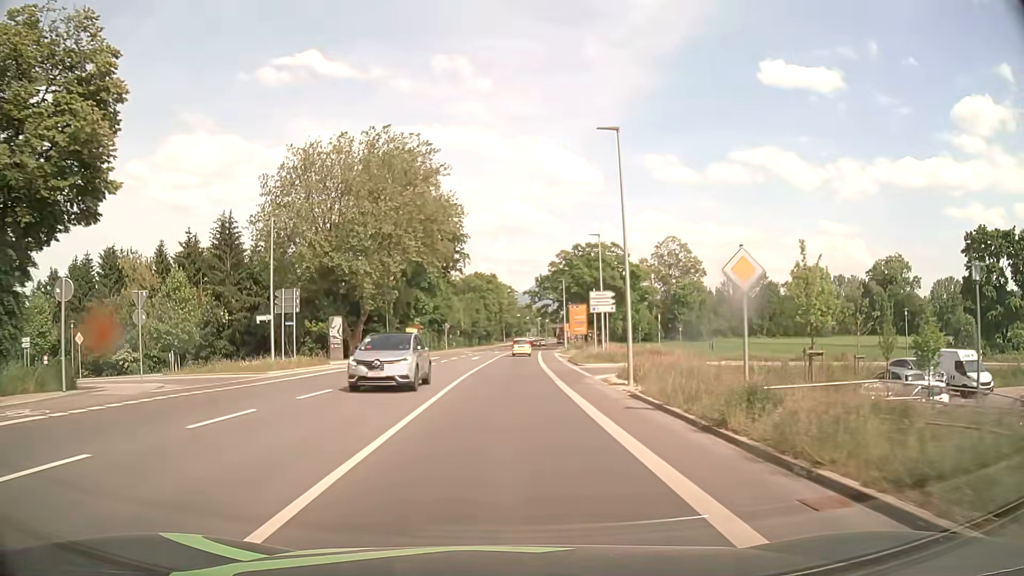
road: secondary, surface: asphalt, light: Day
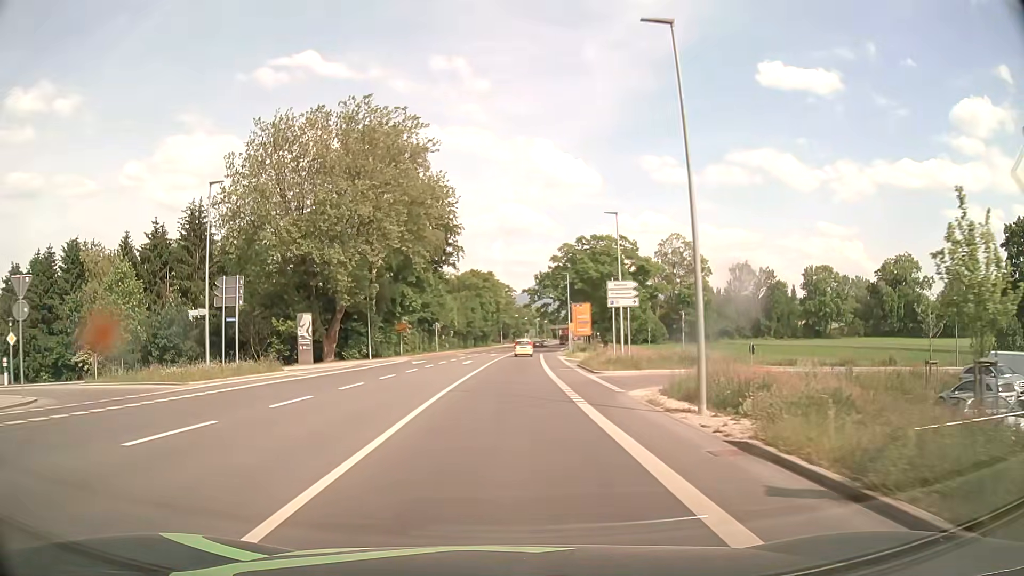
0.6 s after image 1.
(0.0, +7.9) m; 0°
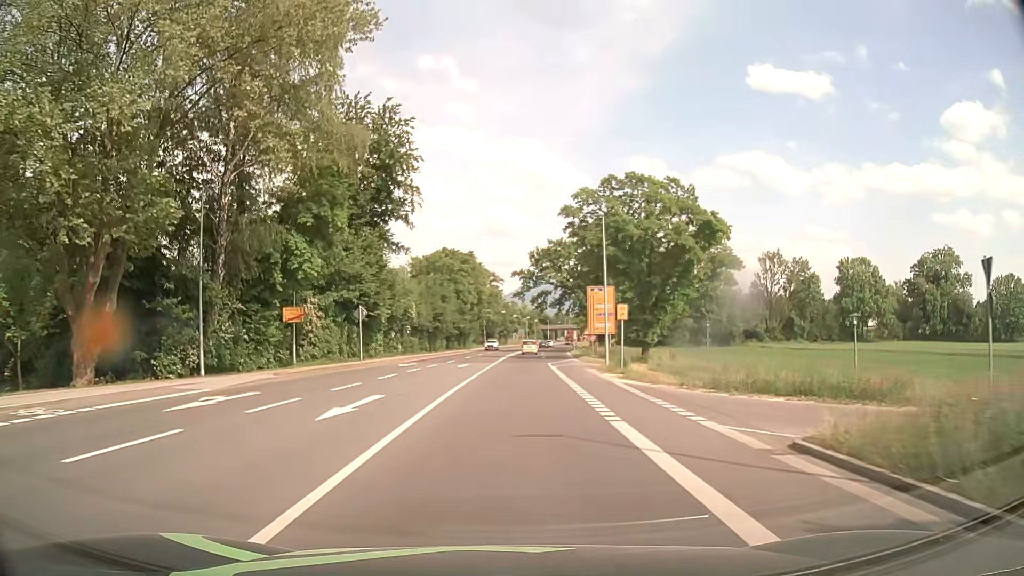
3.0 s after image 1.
(+0.1, +31.6) m; +1°
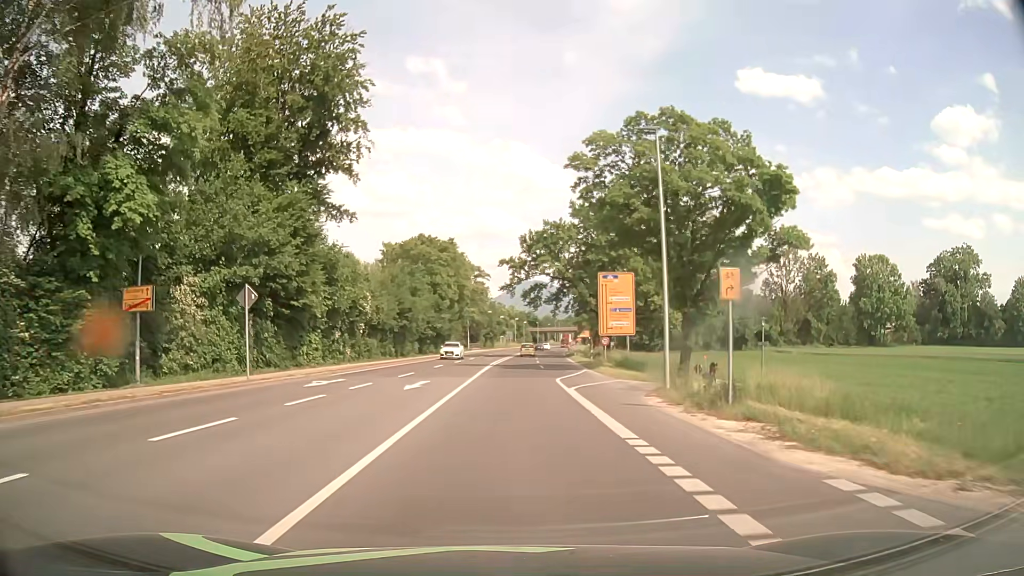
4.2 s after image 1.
(+0.2, +15.8) m; +1°
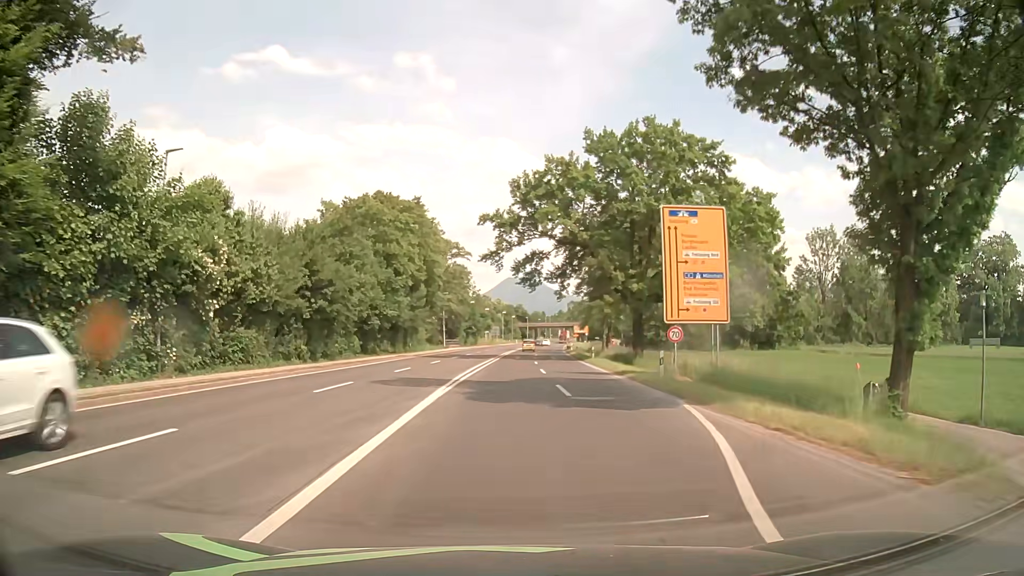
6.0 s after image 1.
(+0.4, +23.7) m; +2°
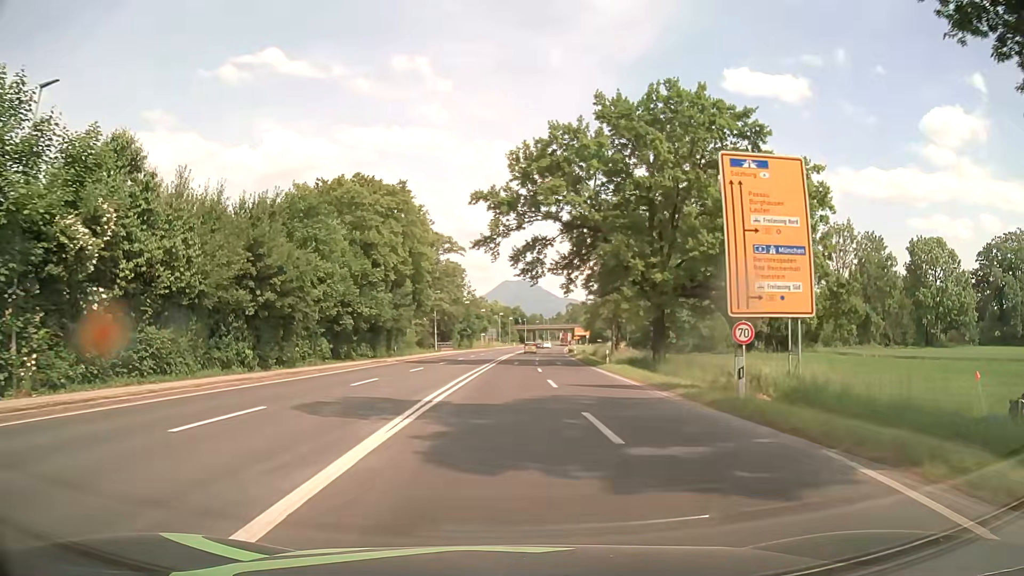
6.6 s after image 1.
(0.0, +7.9) m; 0°
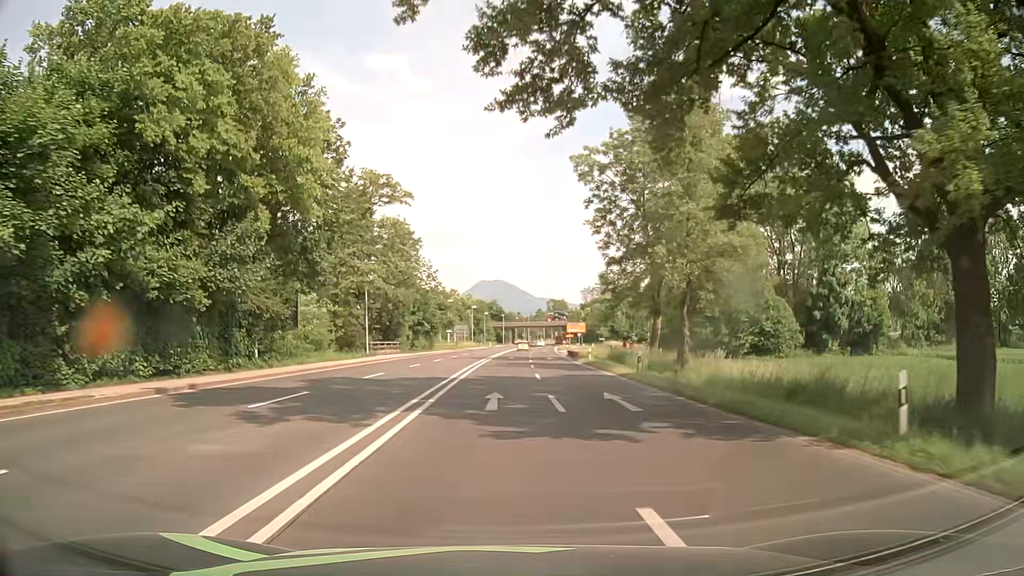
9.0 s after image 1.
(+0.4, +31.7) m; +2°
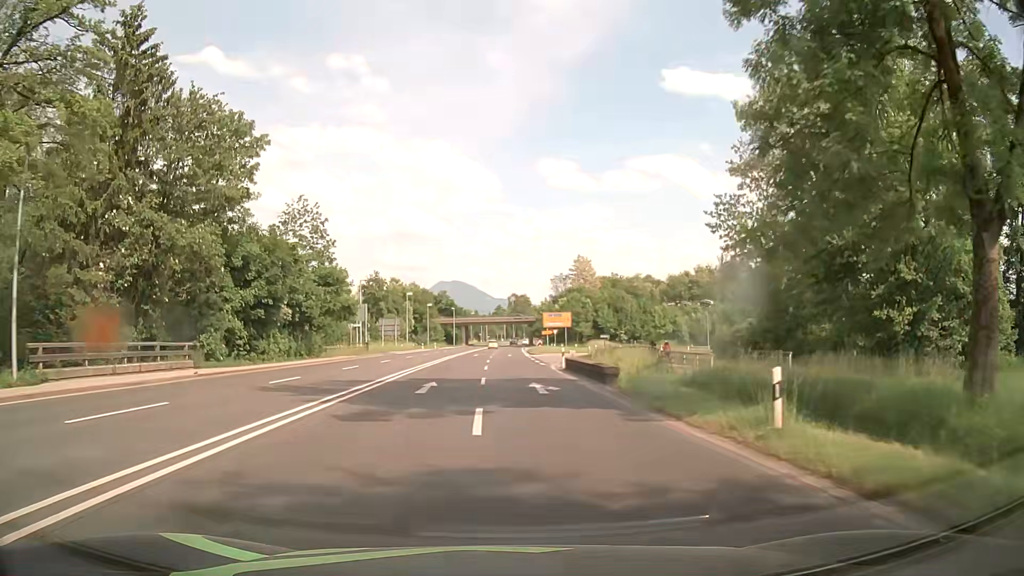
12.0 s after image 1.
(+1.2, +39.6) m; +3°
(0, +10) (0, +20) (0, +30) (+1, +40) (+2, +50) (+4, +60) (+8, +69) (+14, +76) (+23, +80) (+33, +81) m
